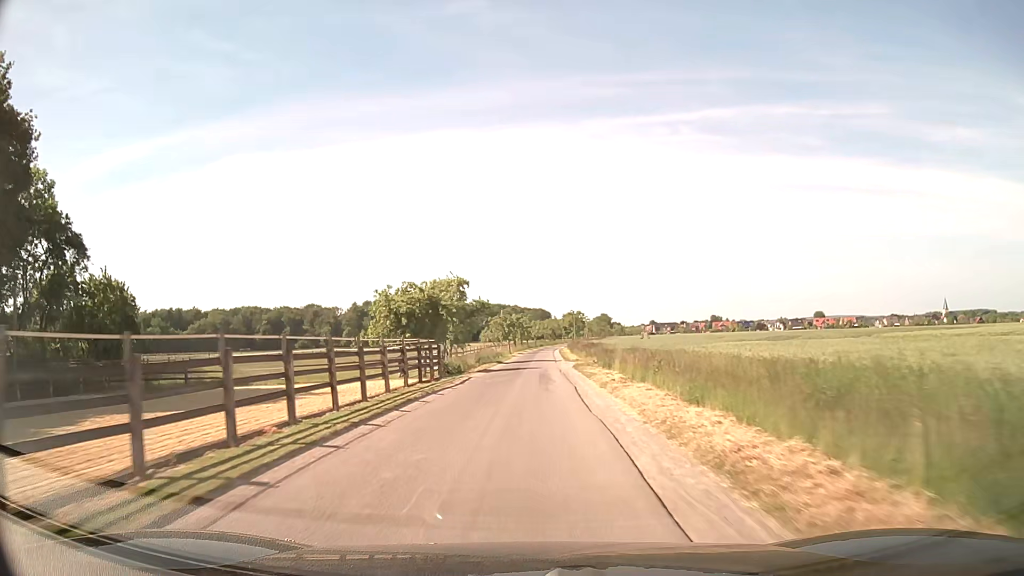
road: unclassified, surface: asphalt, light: Day
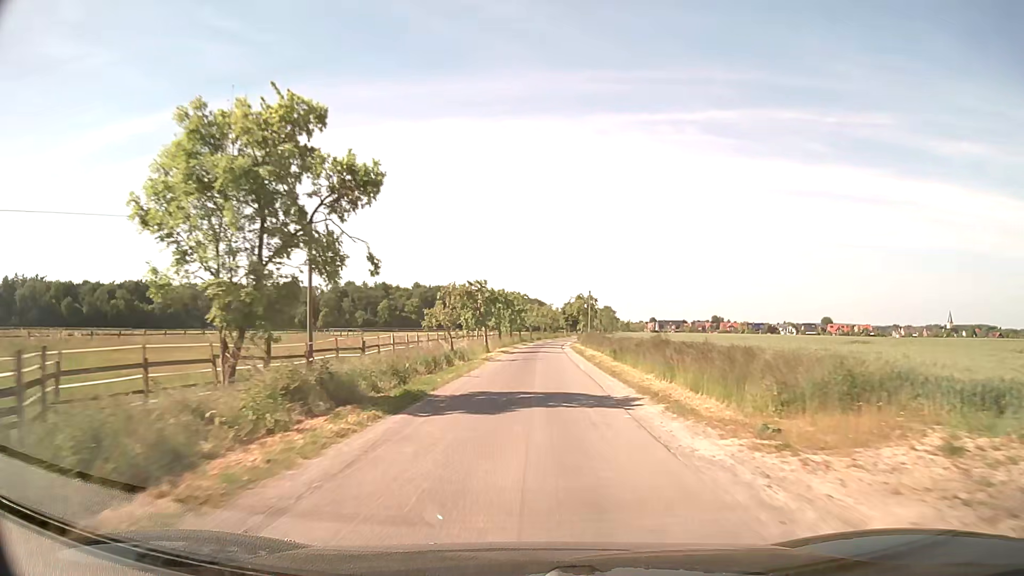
(-0.4, +39.0) m; -1°
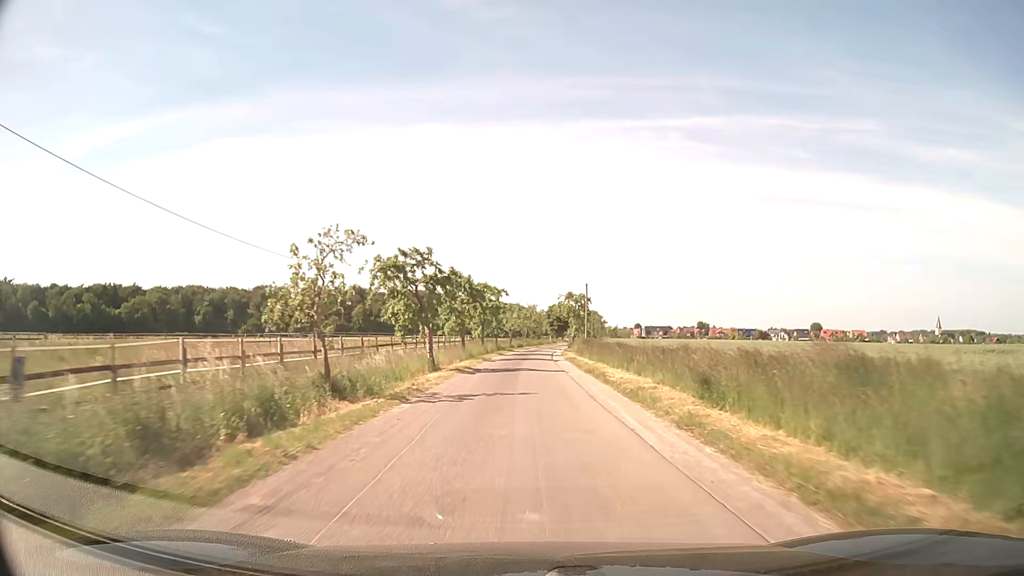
(+0.5, +19.6) m; +2°
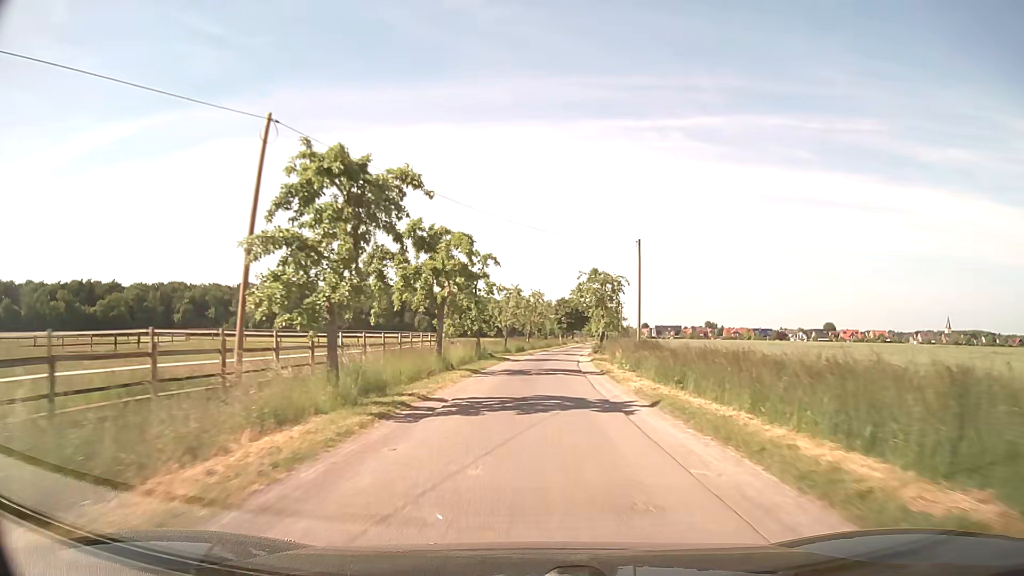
(-0.1, +29.5) m; -1°
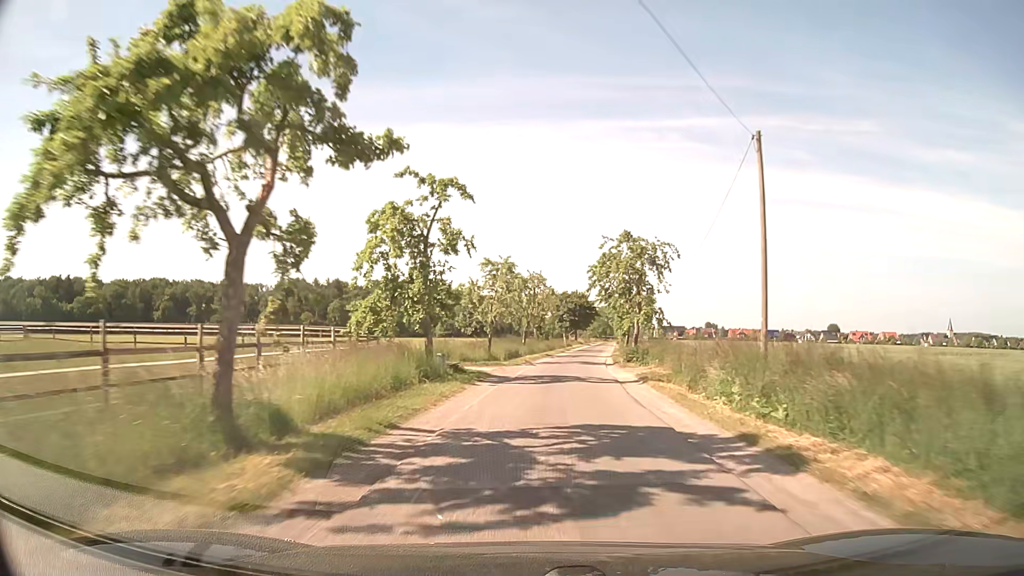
(+0.1, +19.7) m; +1°
